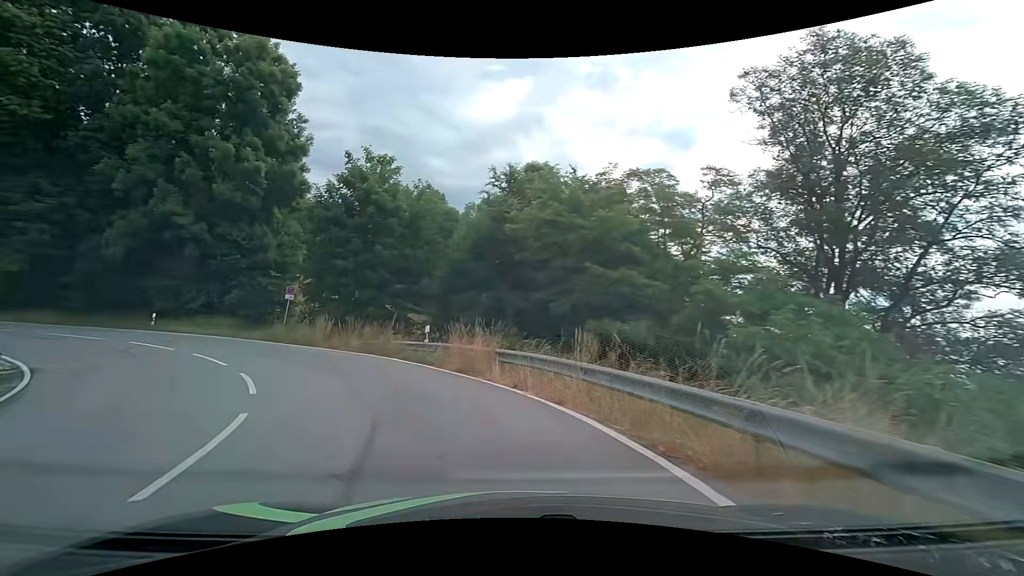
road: tertiary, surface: asphalt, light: Day
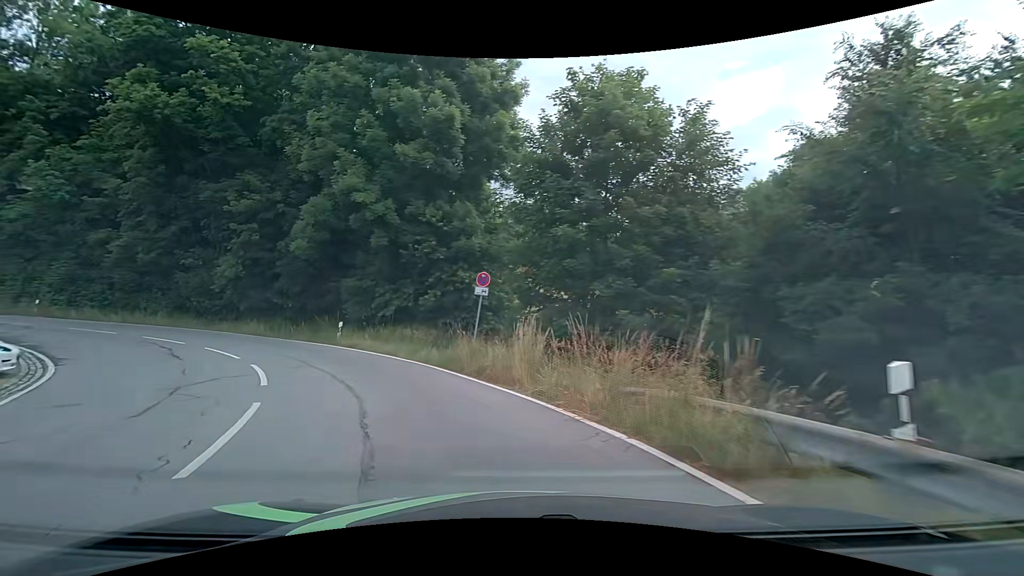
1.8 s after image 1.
(-3.0, +12.4) m; -28°
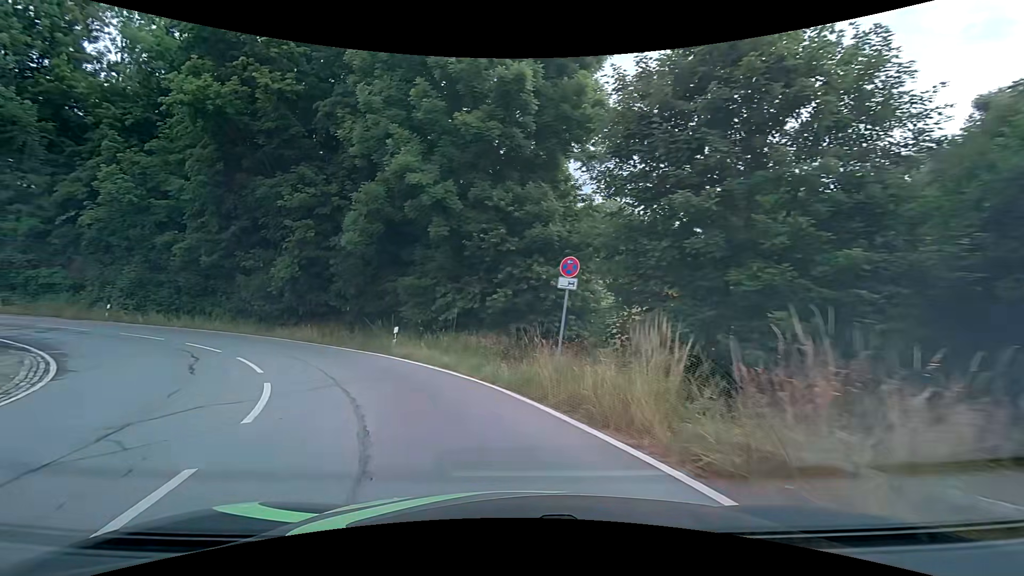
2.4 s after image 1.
(-0.3, +4.1) m; -8°
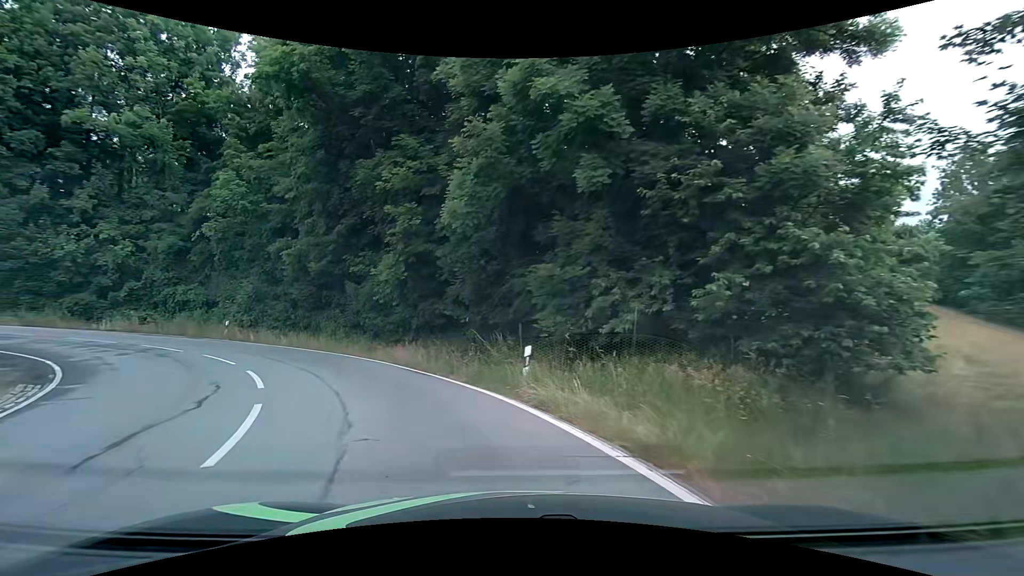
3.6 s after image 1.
(-1.1, +8.0) m; -16°
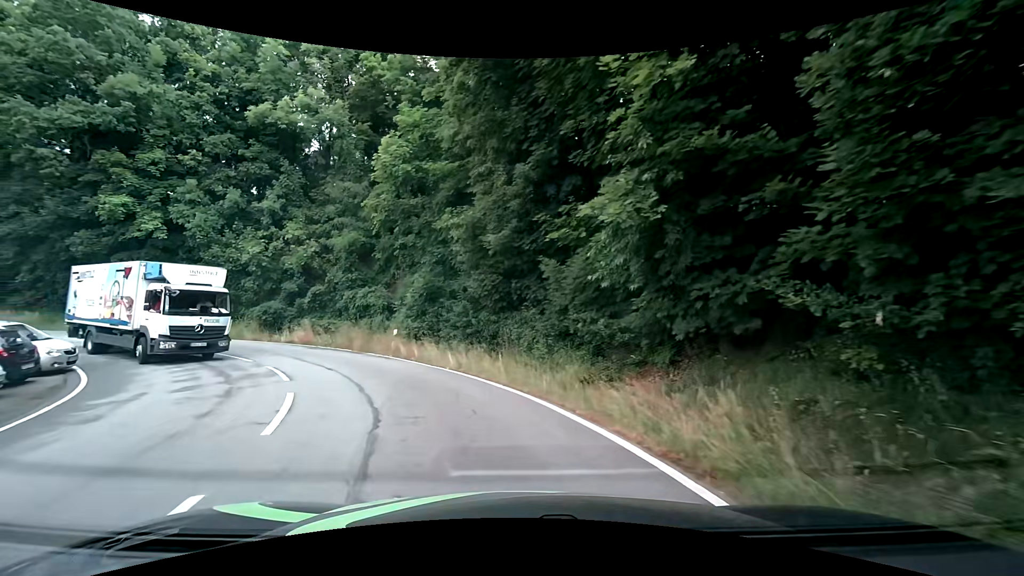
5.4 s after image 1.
(-2.5, +11.4) m; -24°
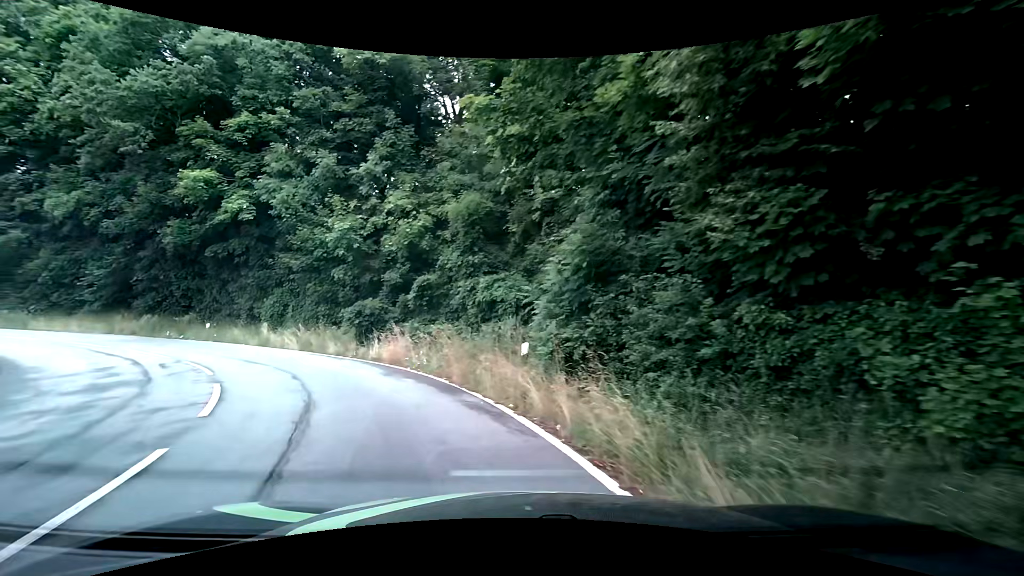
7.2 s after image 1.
(-1.6, +11.4) m; -18°
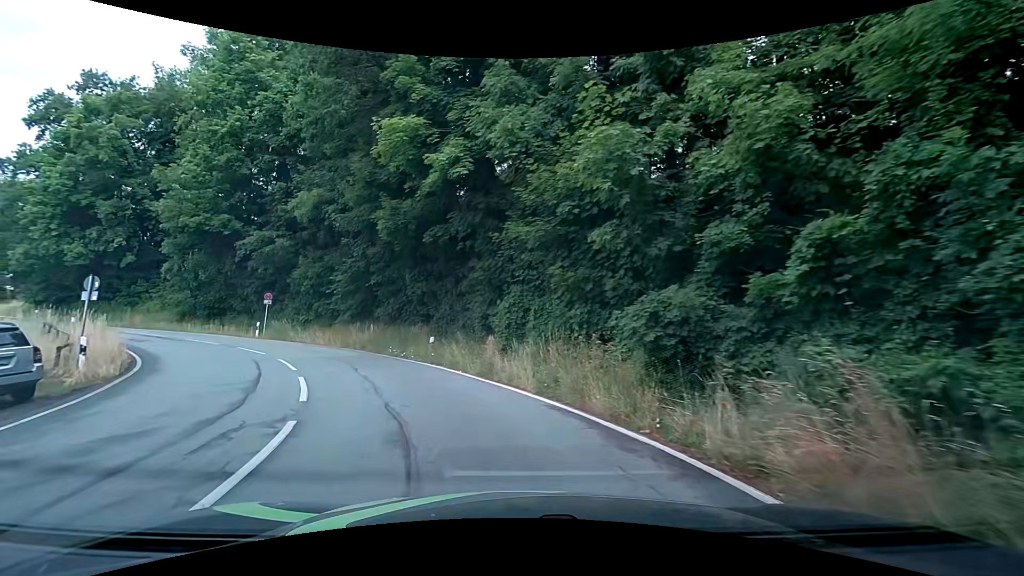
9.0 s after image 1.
(-3.0, +11.3) m; -29°
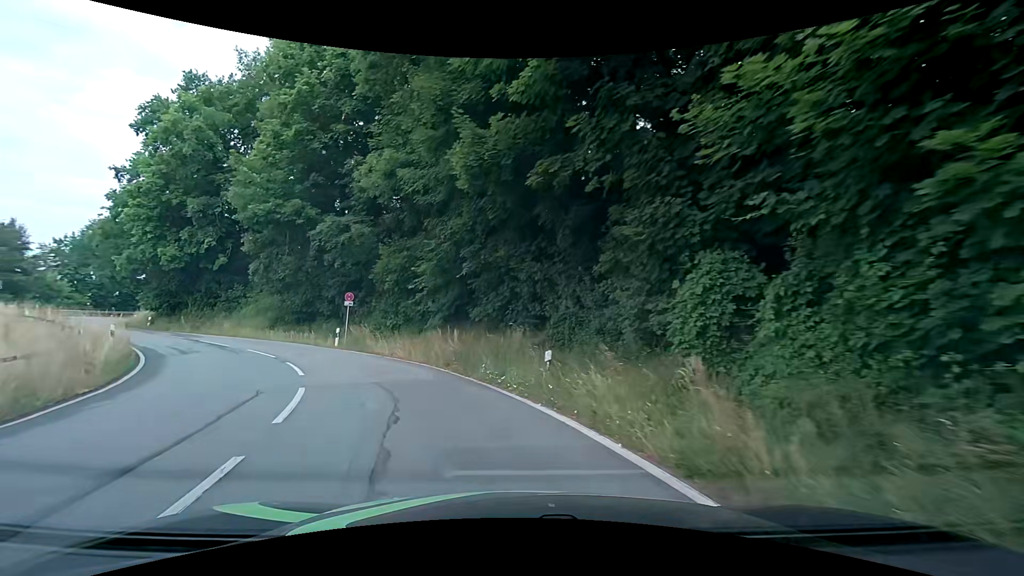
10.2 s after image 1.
(-1.0, +8.2) m; -14°
(-2, +10) (-6, +19) (-12, +26) (-20, +32) (-29, +38) (-37, +44) (-44, +51) (-49, +60) (-52, +69) (-53, +79) m
